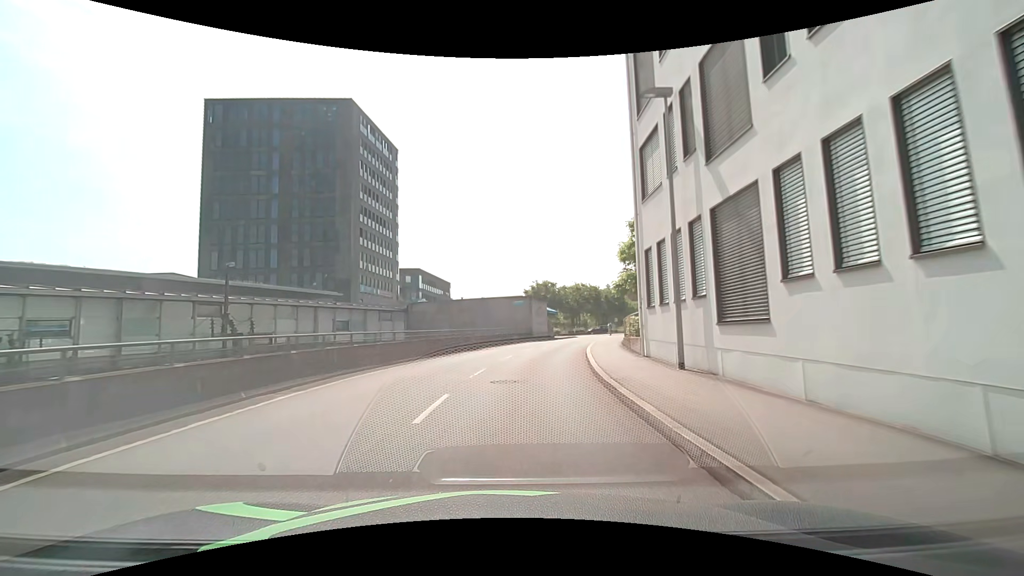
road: residential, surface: asphalt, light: Day
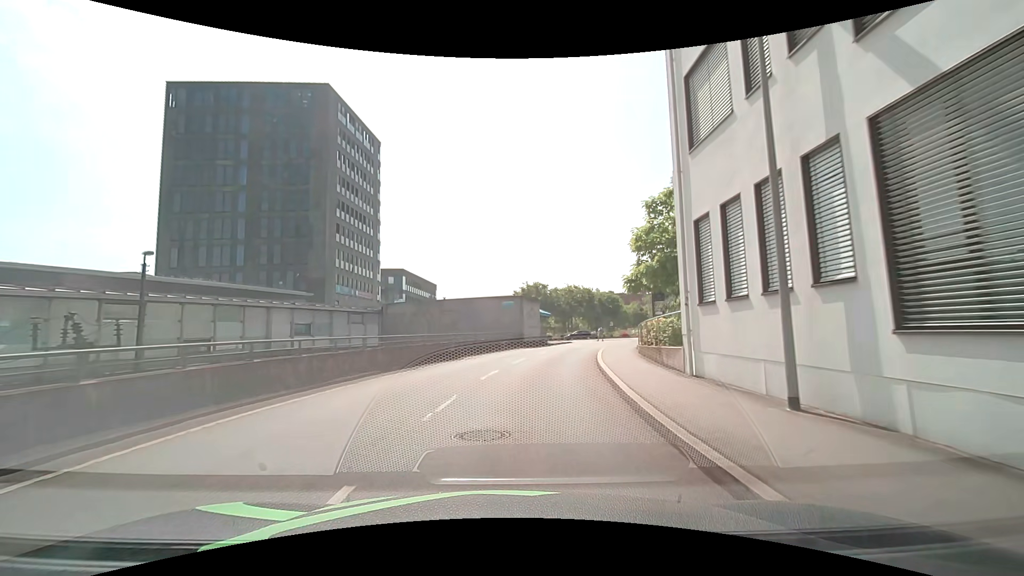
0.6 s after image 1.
(0.0, +5.4) m; 0°
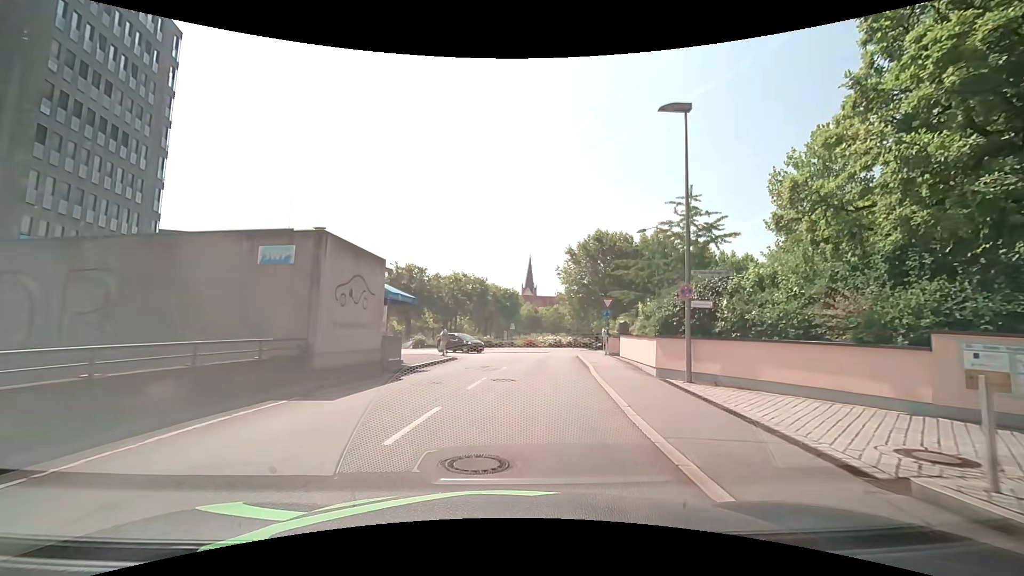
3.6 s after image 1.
(+2.6, +25.1) m; +14°
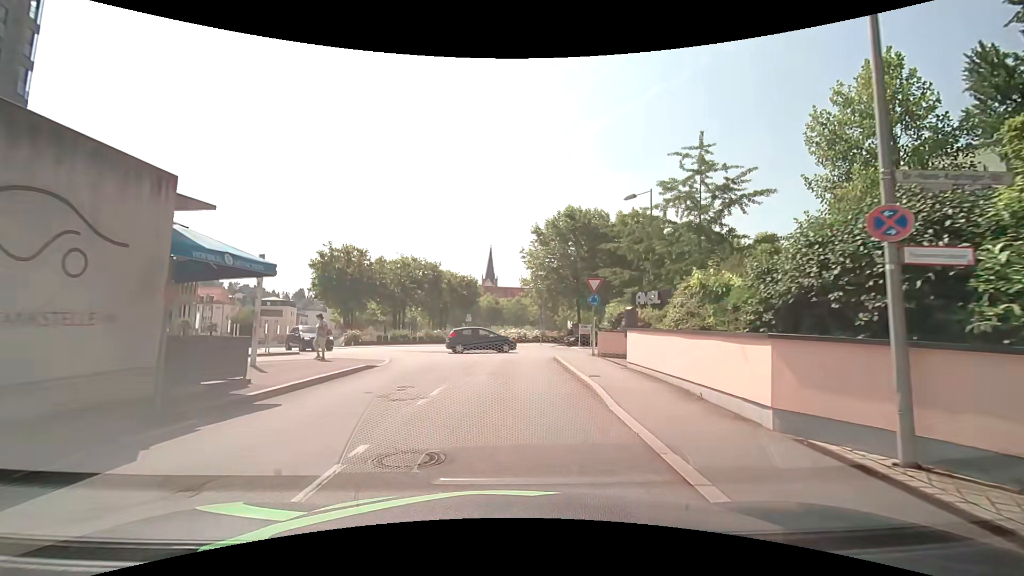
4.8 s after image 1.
(+0.4, +8.9) m; +4°
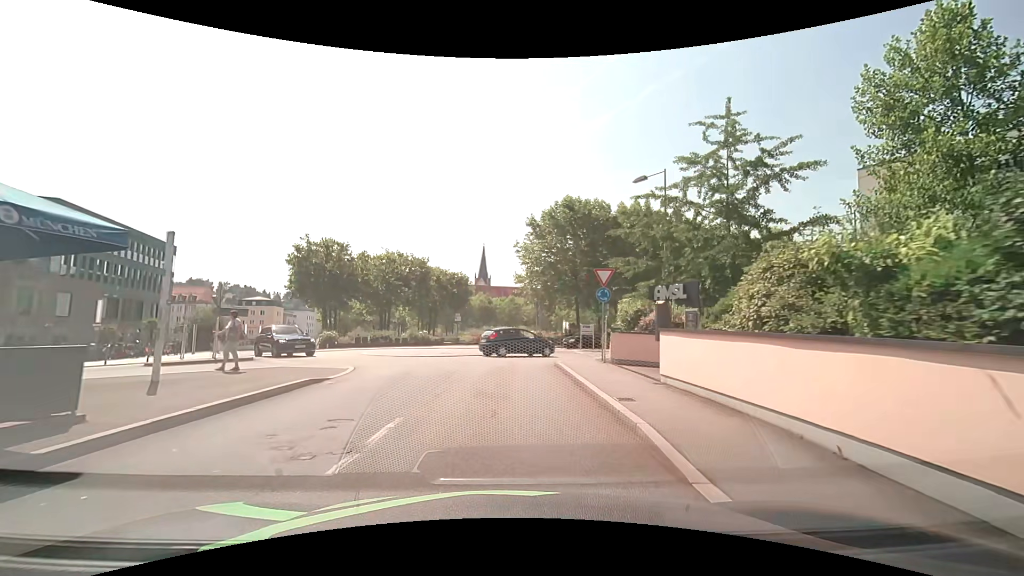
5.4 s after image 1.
(+0.1, +4.0) m; +1°
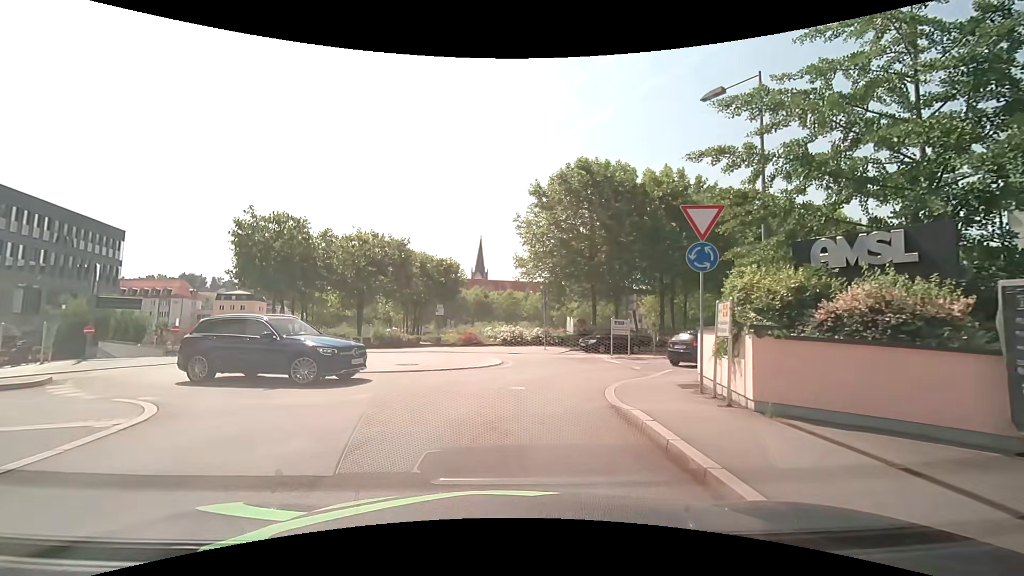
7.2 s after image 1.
(0.0, +9.9) m; 0°
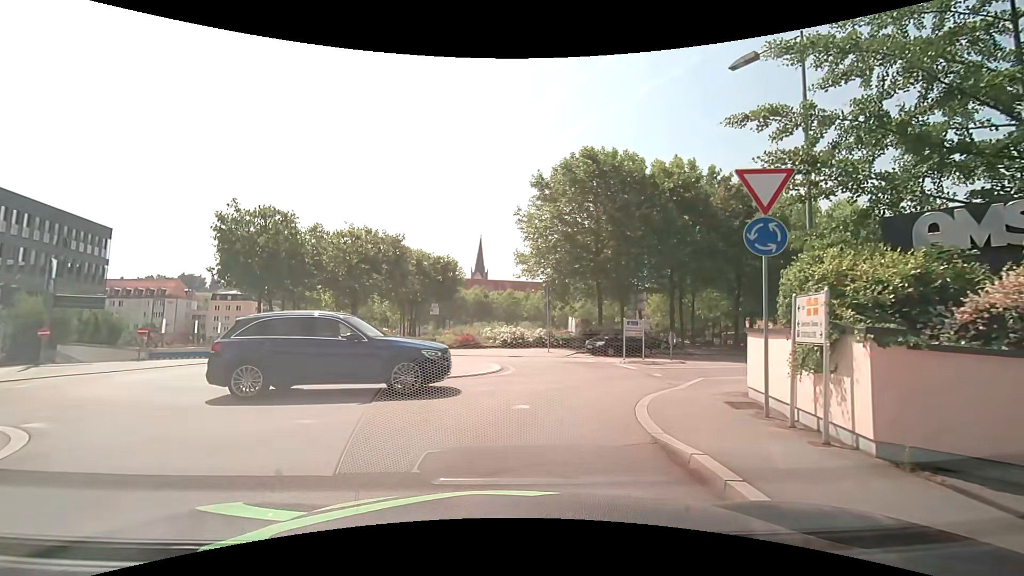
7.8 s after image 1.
(0.0, +2.2) m; +1°
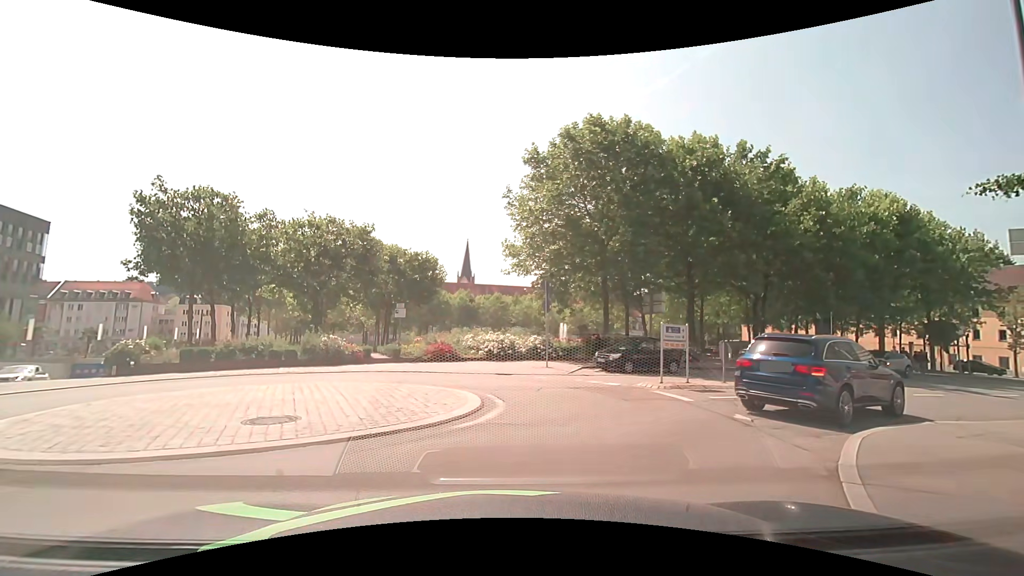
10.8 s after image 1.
(-0.1, +6.3) m; +1°
